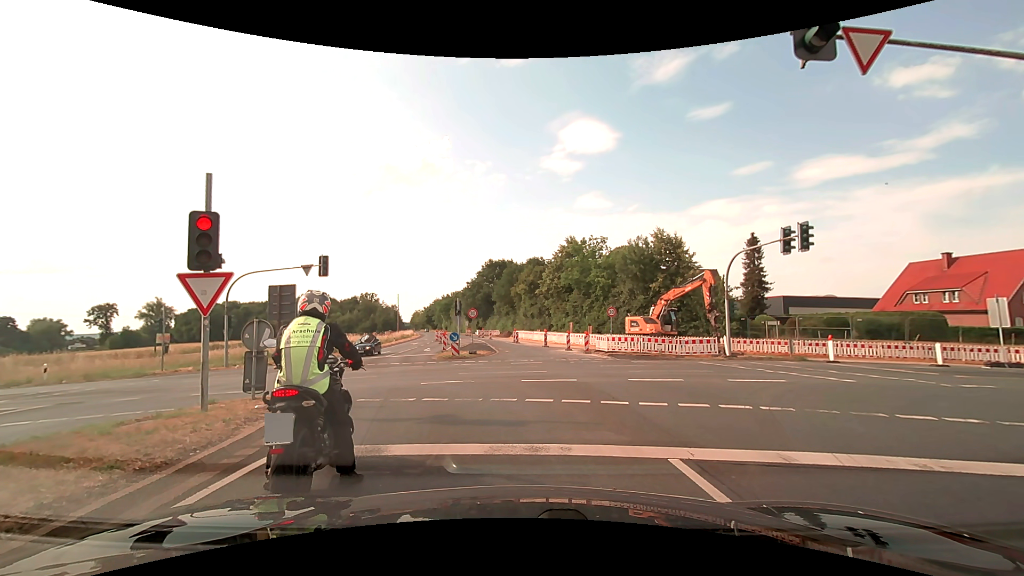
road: secondary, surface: asphalt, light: Day
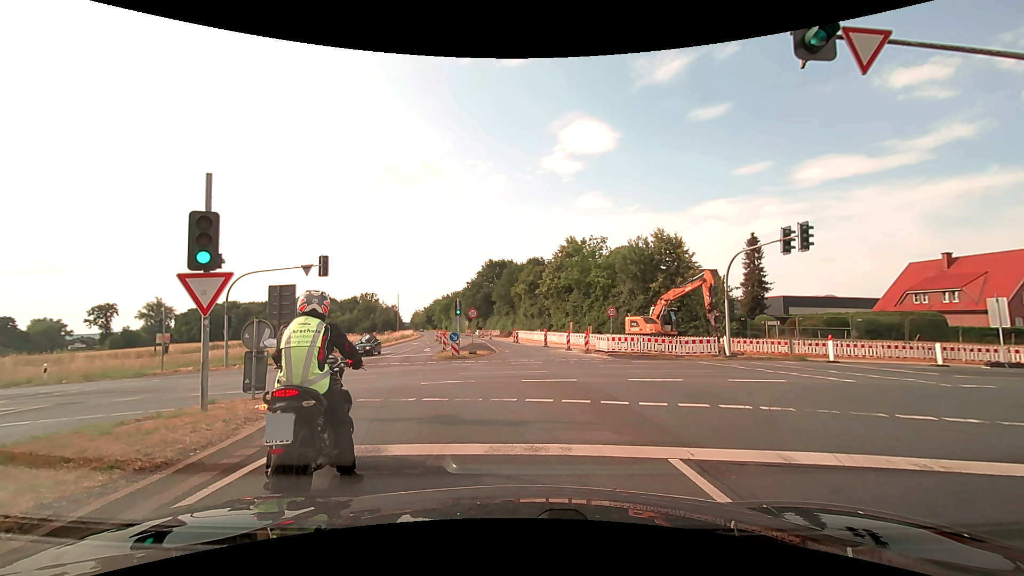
(0.0, 0.0) m; 0°
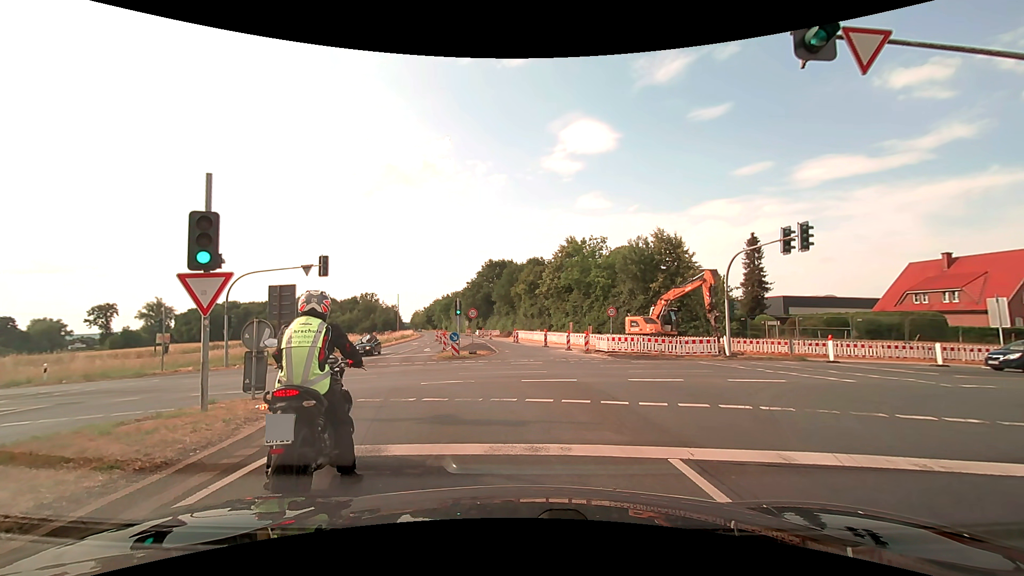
(0.0, 0.0) m; 0°
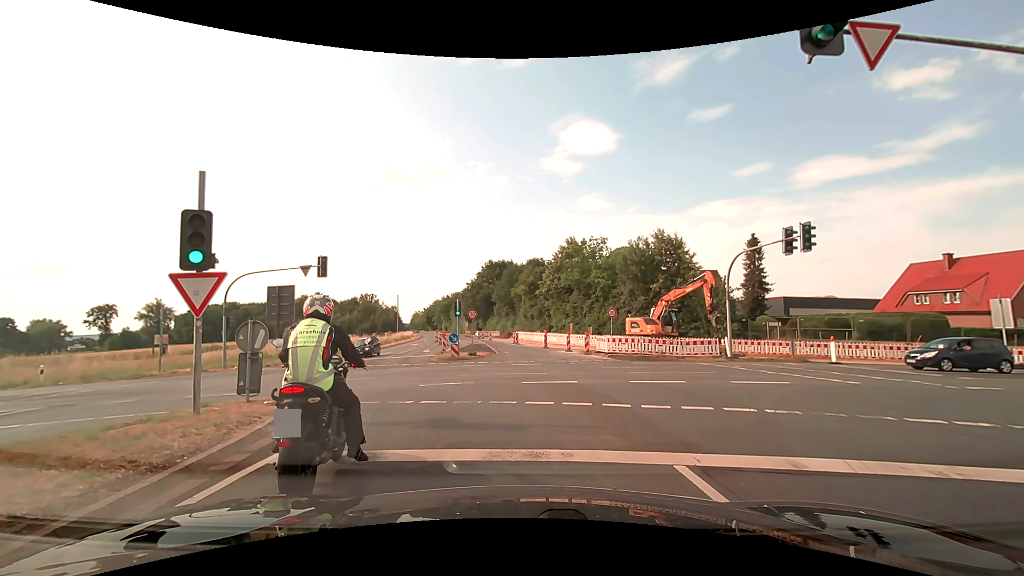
(0.0, +0.1) m; 0°
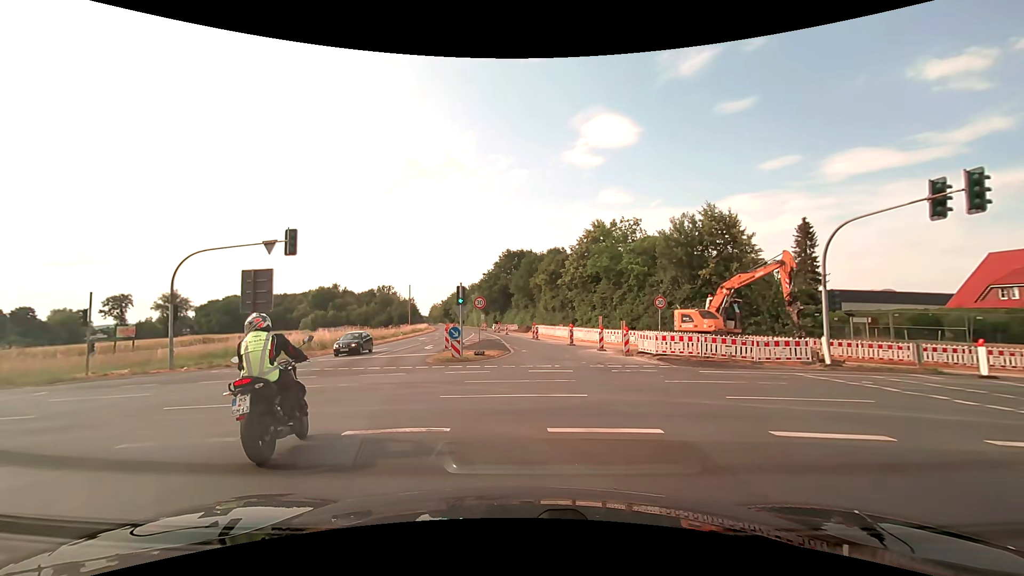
(-0.1, +7.5) m; -3°
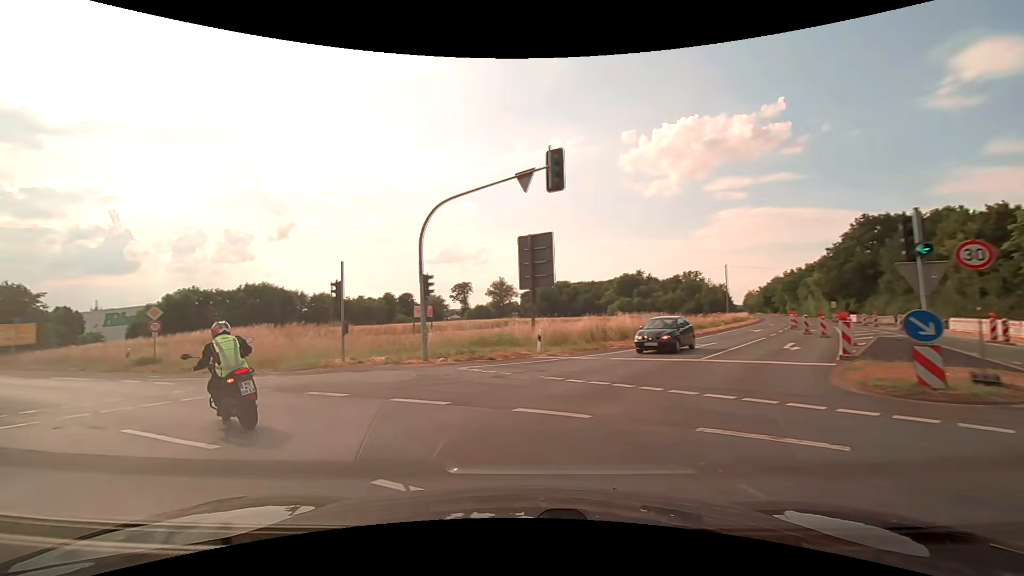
(-2.9, +11.8) m; -32°
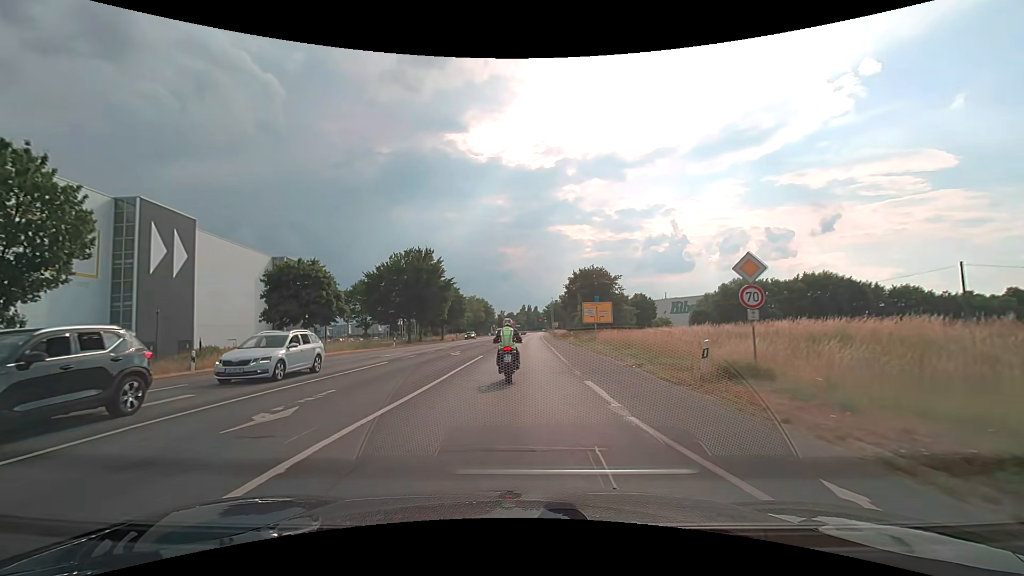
(-11.8, +16.2) m; -58°
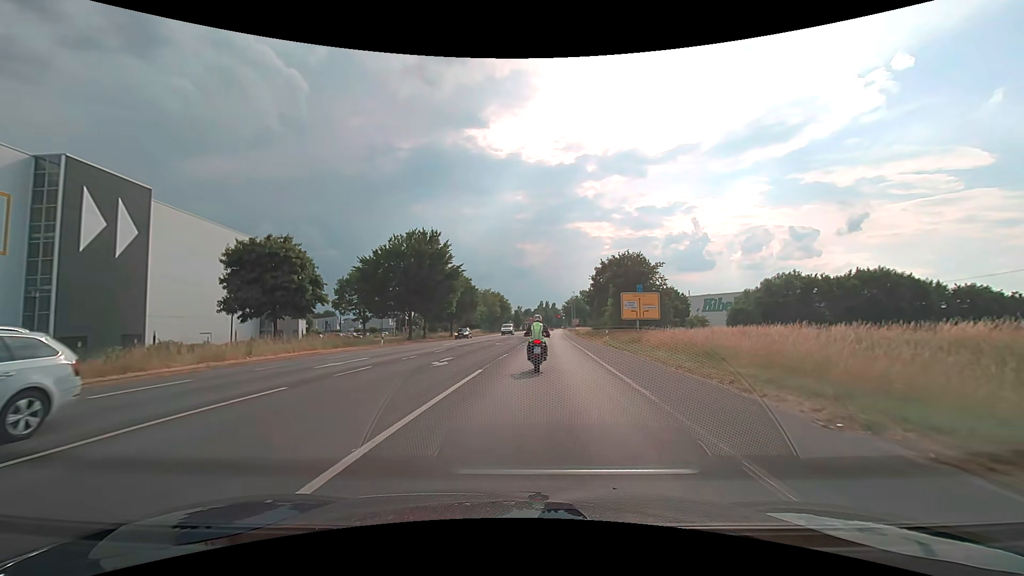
(-0.3, +11.3) m; -2°
(0, +10) (+1, +20) (+1, +30) (+2, +40) (+2, +50) (+3, +60) (+4, +70) (+5, +80) (+5, +90) (+6, +100) m
